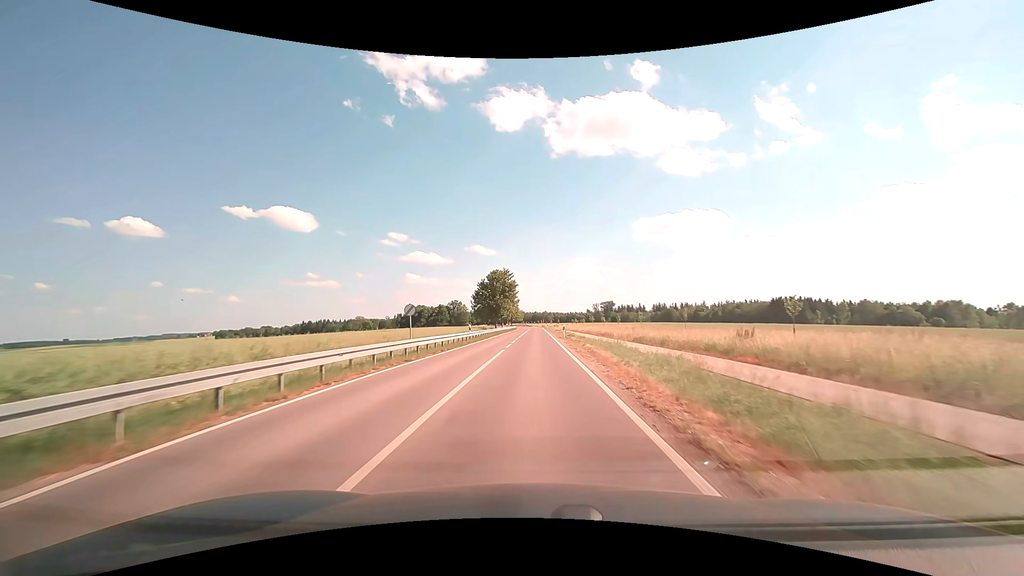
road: tertiary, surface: asphalt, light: Day
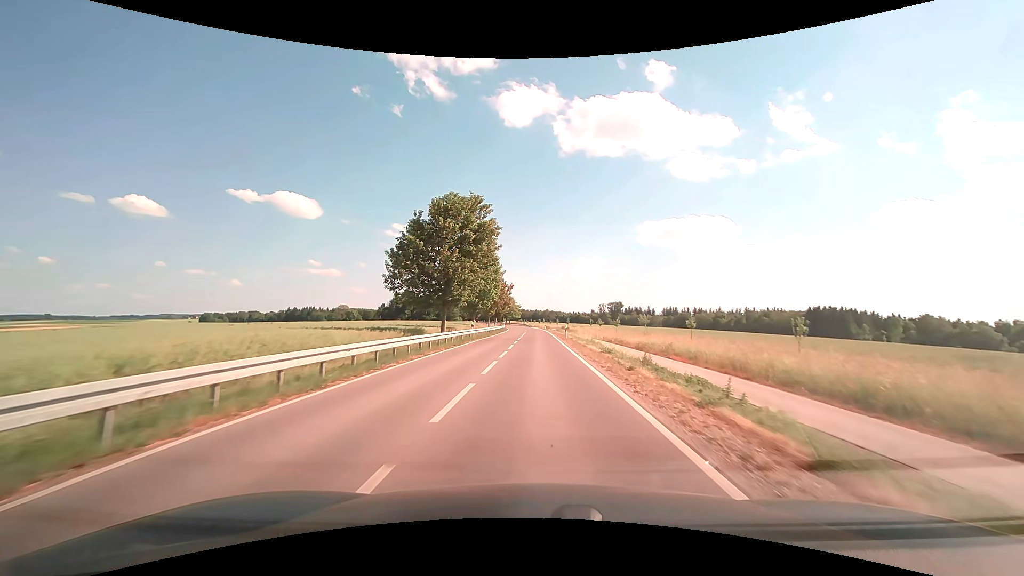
(-0.1, +50.7) m; 0°
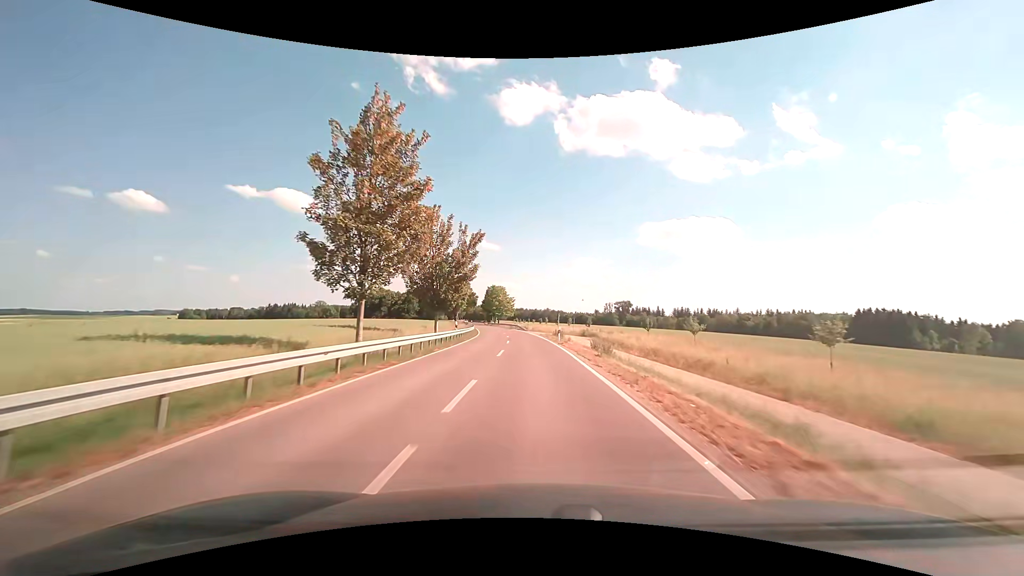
(+0.1, +53.5) m; 0°
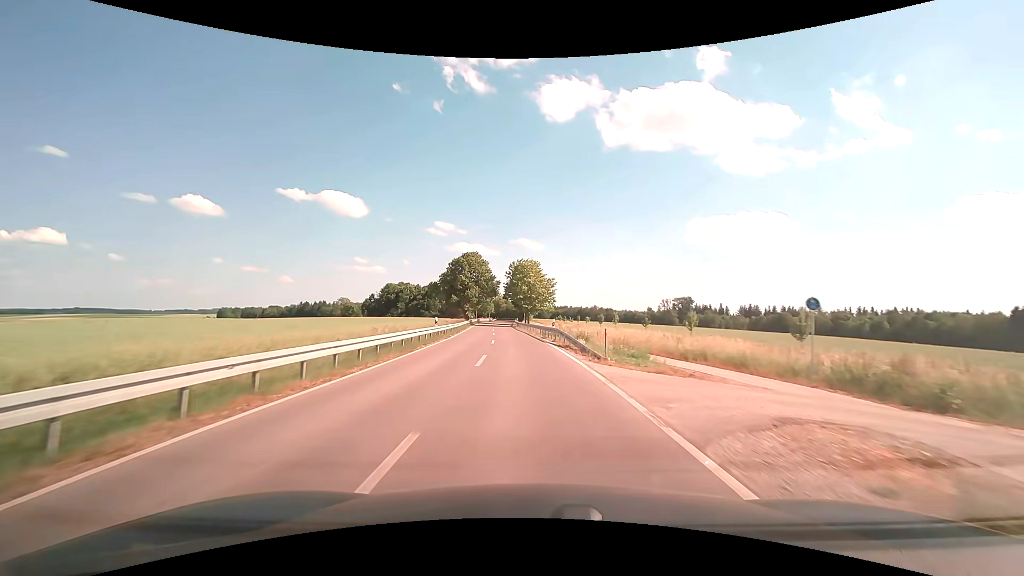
(-1.5, +53.8) m; -5°
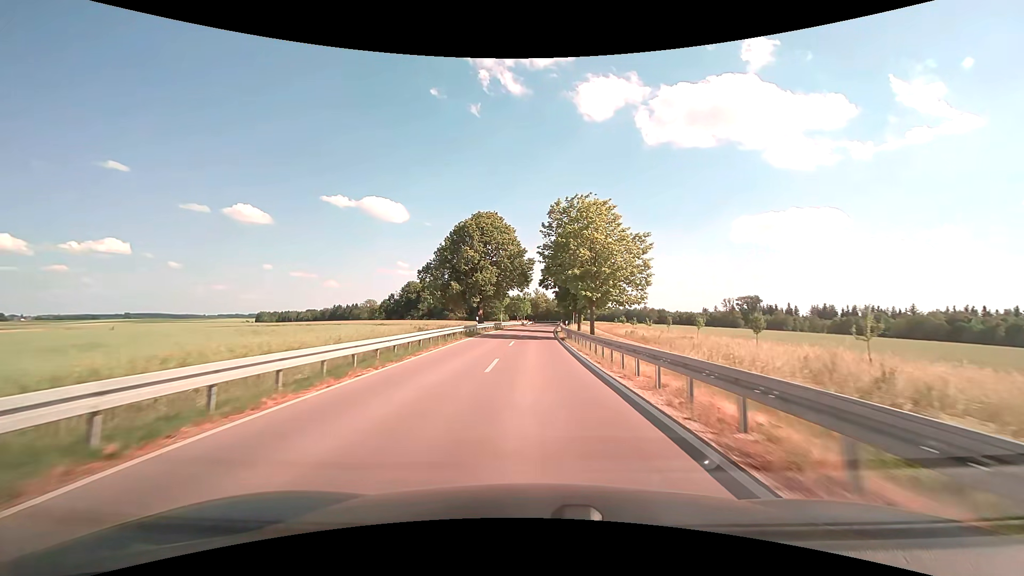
(-2.0, +40.1) m; -5°
